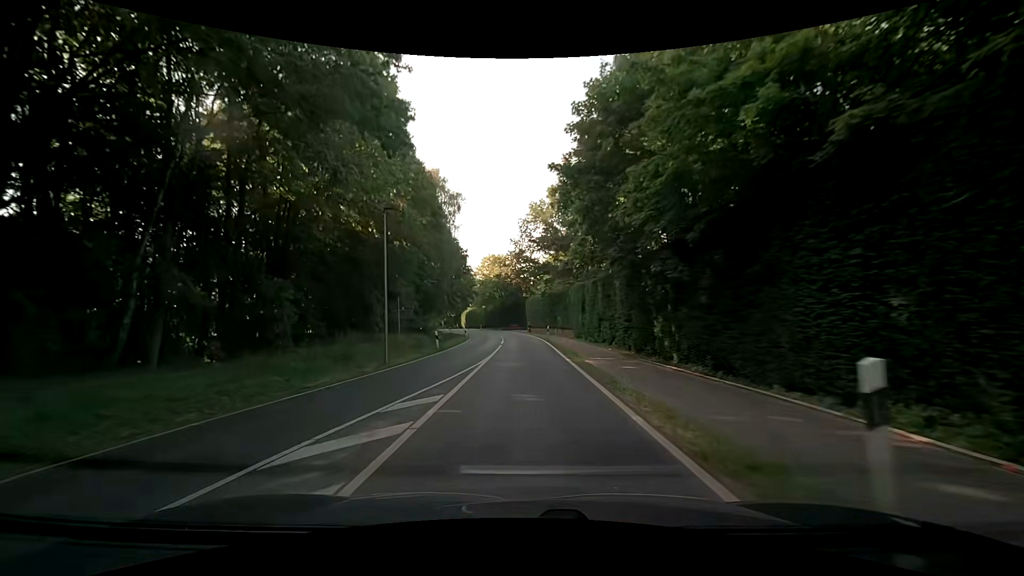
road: secondary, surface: asphalt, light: Day
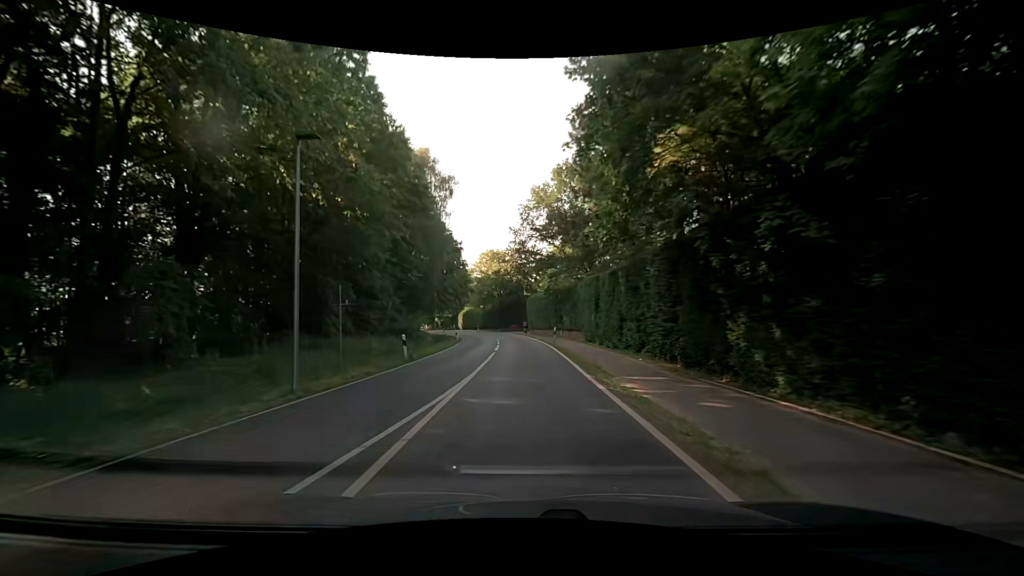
(0.0, +7.8) m; 0°
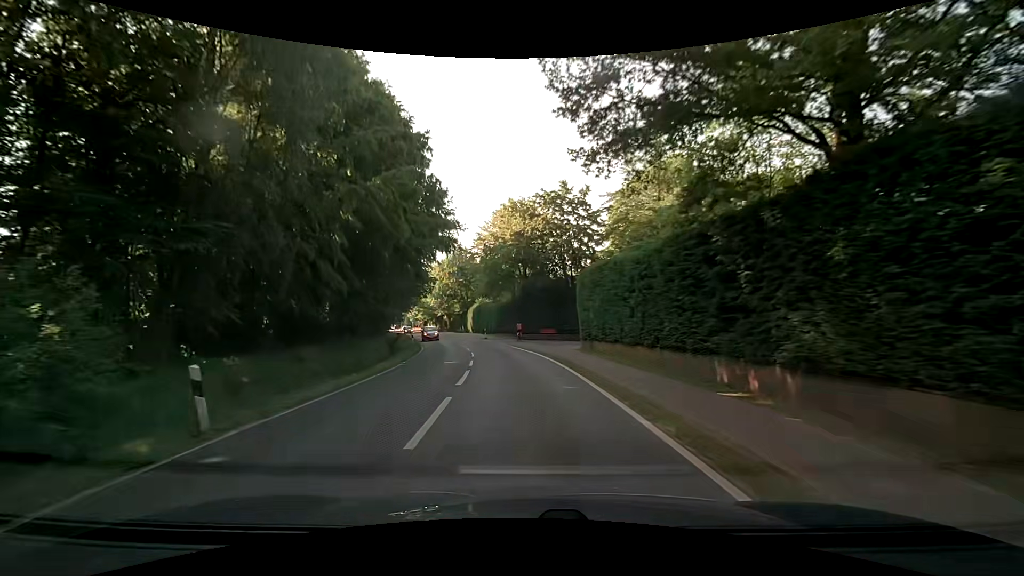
(-1.2, +38.8) m; -4°
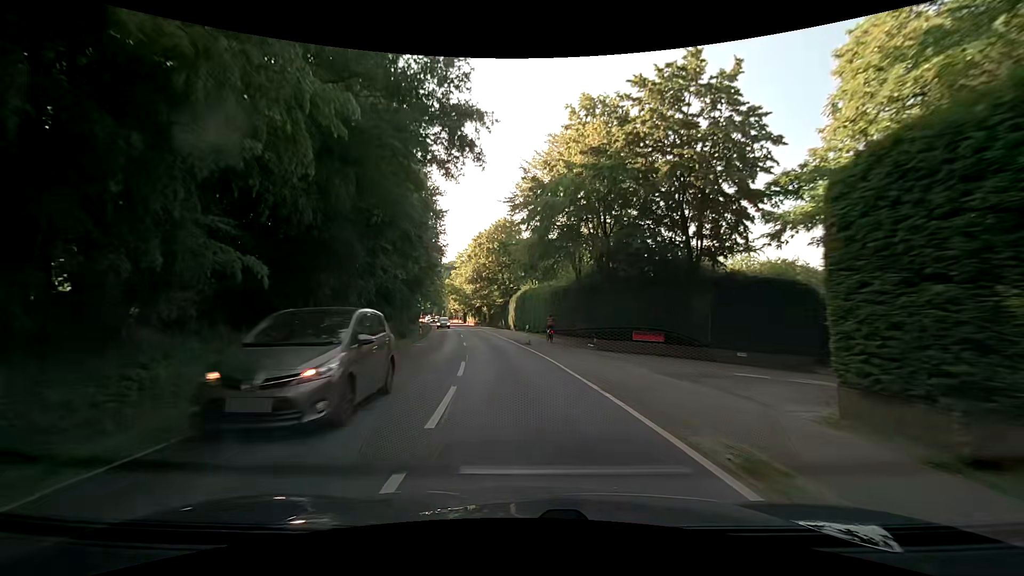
(-1.5, +23.2) m; -6°
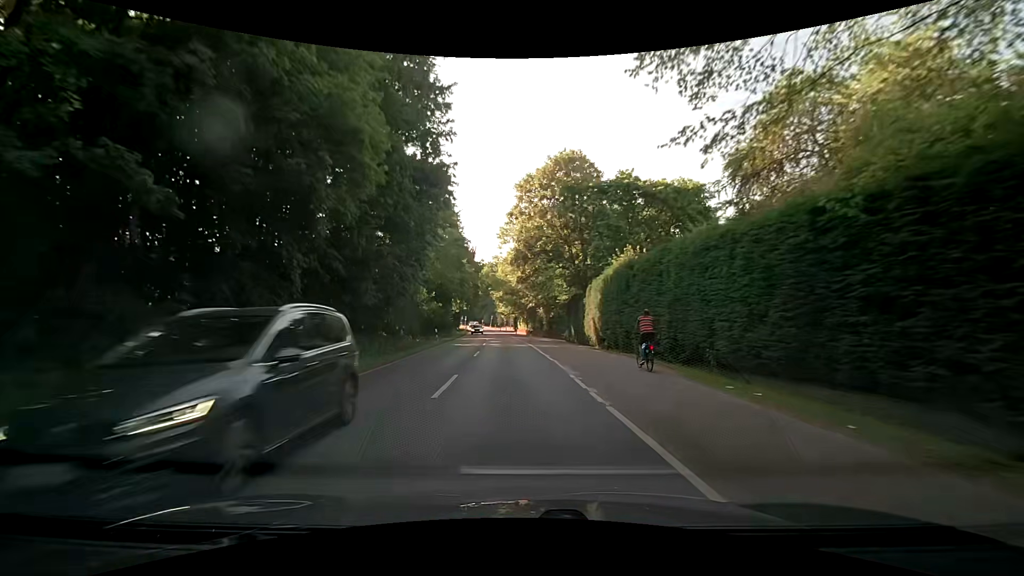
(-2.0, +31.1) m; -6°
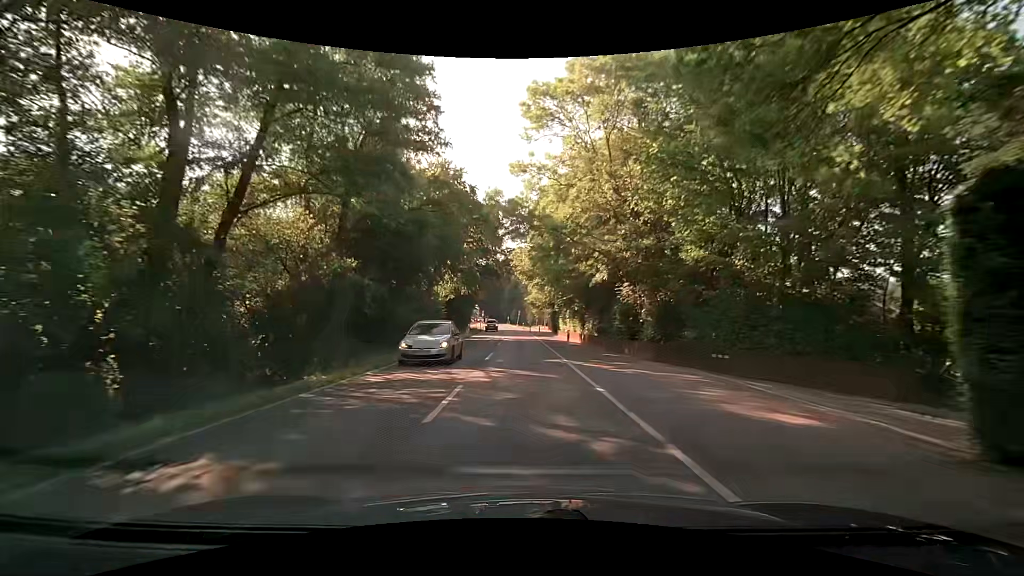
(-1.7, +38.7) m; -4°
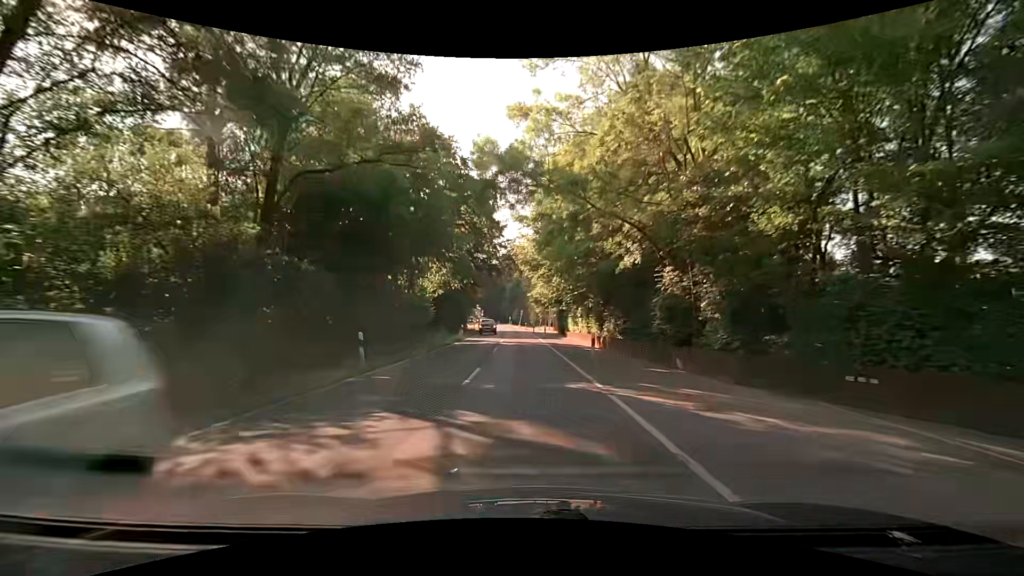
(+0.1, +7.8) m; -1°
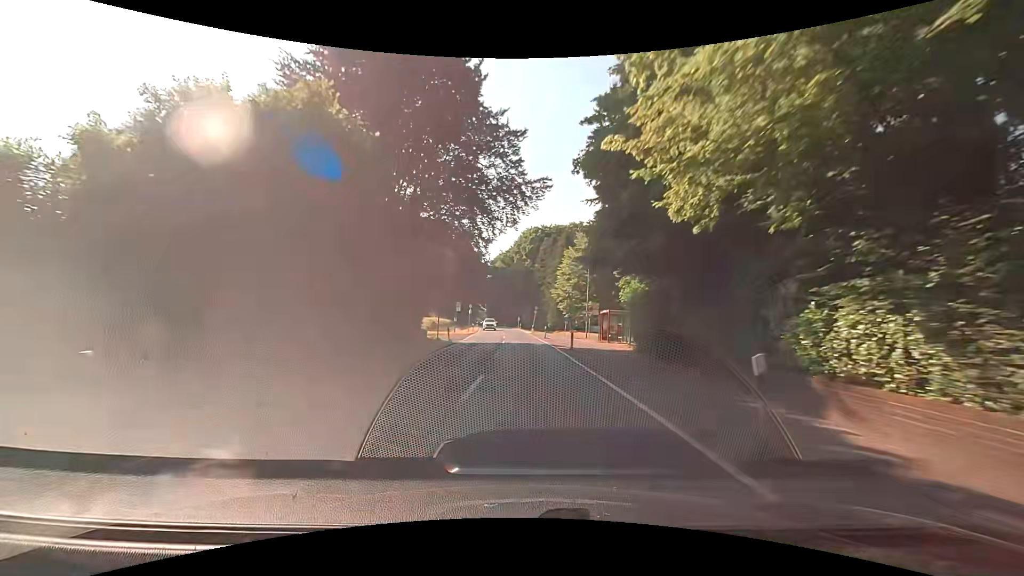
(-0.4, +38.9) m; -1°
(0, +10) (0, +20) (0, +30) (-1, +40) (-1, +50) (-1, +60) (-2, +70) (-3, +80) (-4, +90) (-5, +100) m
